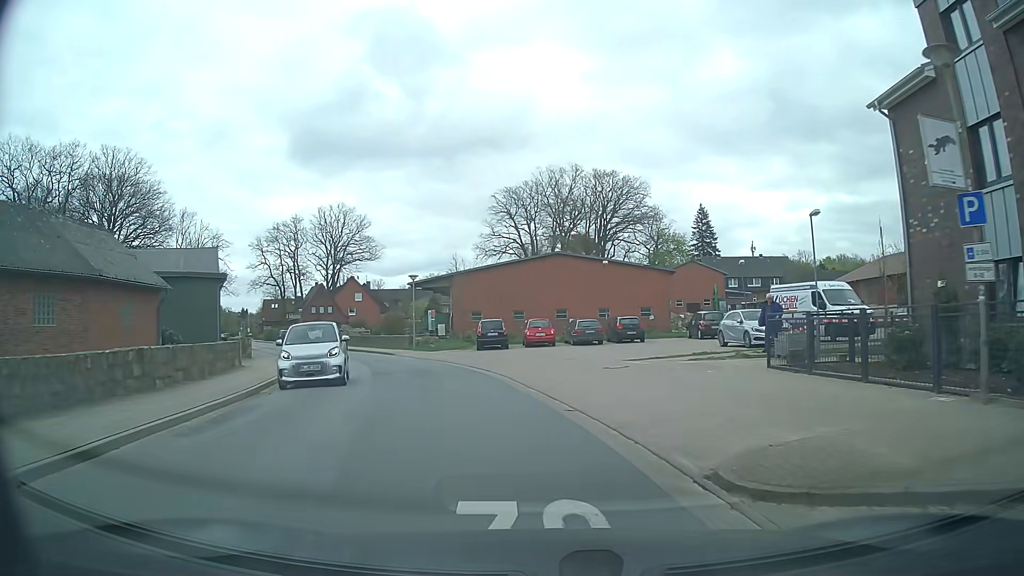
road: tertiary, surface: asphalt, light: Day
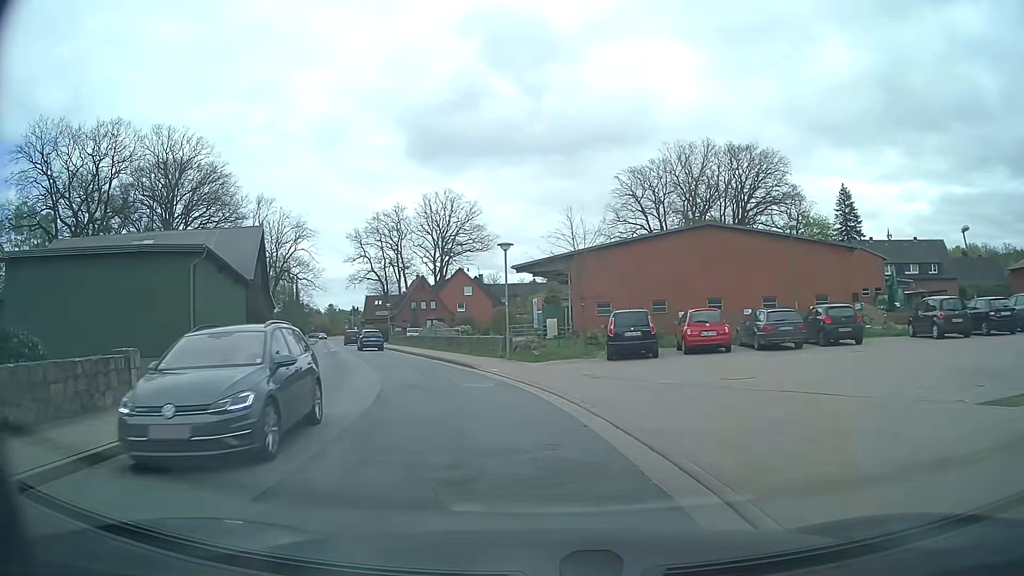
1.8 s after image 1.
(-1.2, +13.8) m; -11°
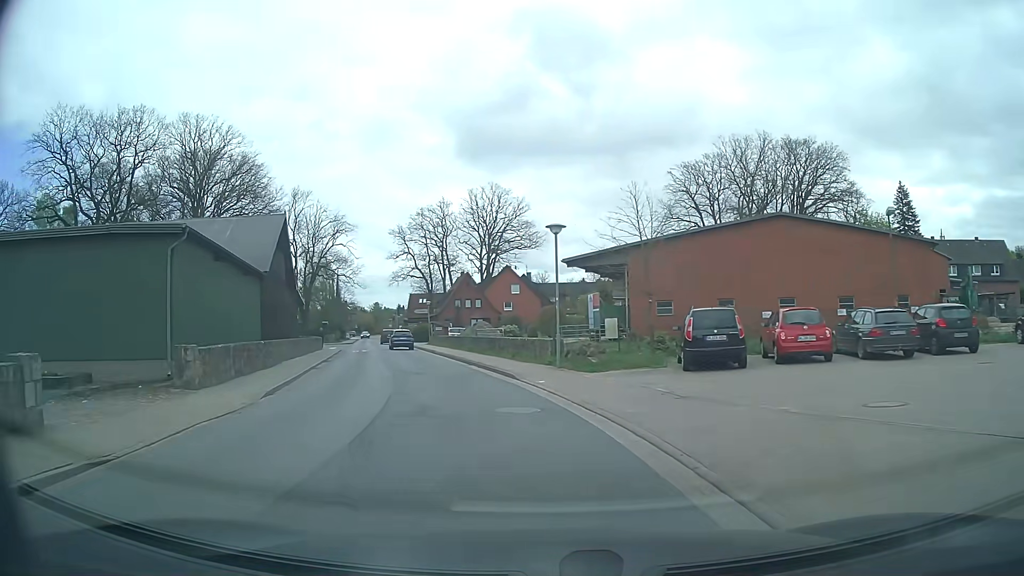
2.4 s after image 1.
(-0.2, +4.6) m; -4°
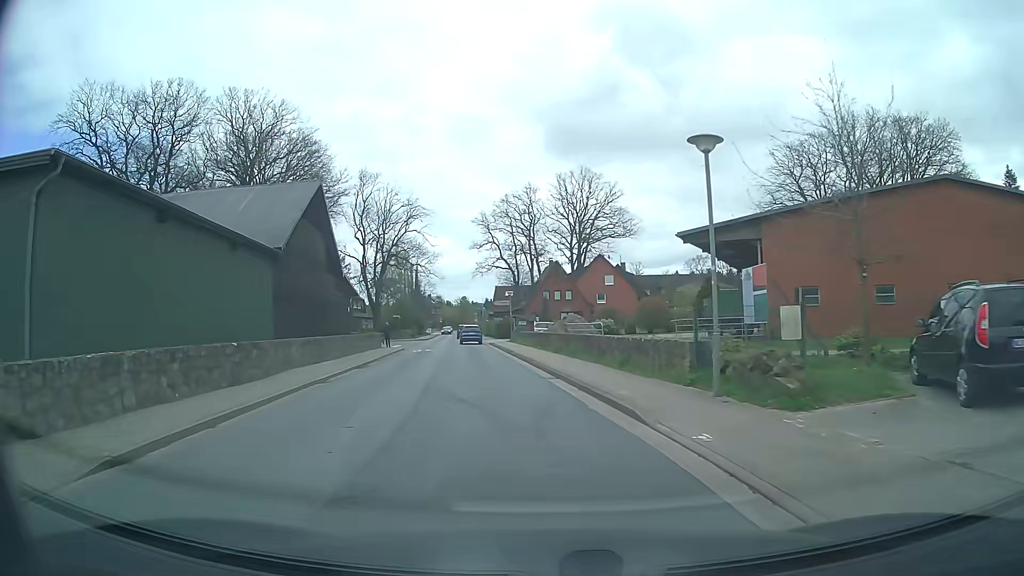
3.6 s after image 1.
(-0.6, +9.2) m; -7°
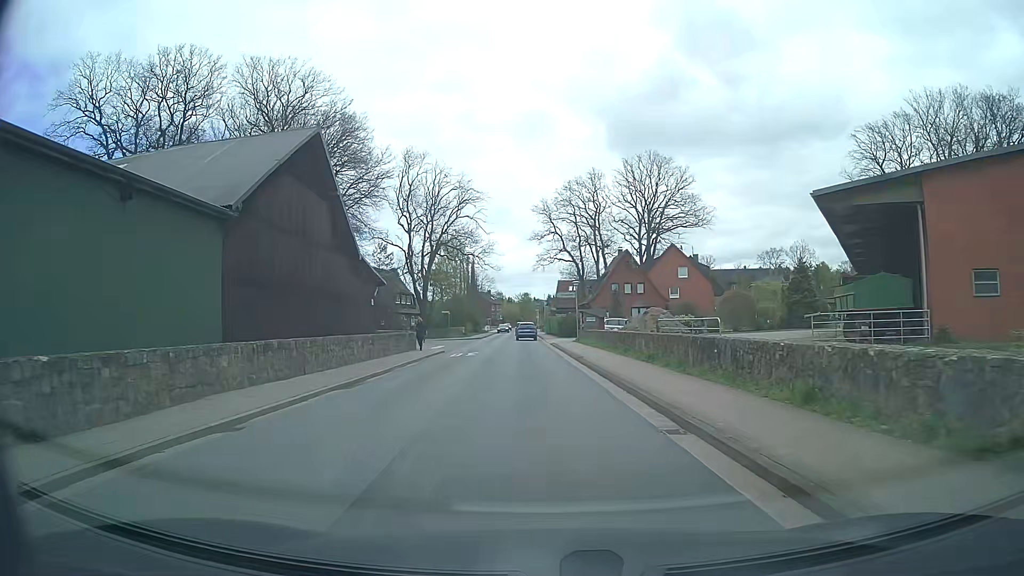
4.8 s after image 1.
(-0.5, +9.2) m; -5°
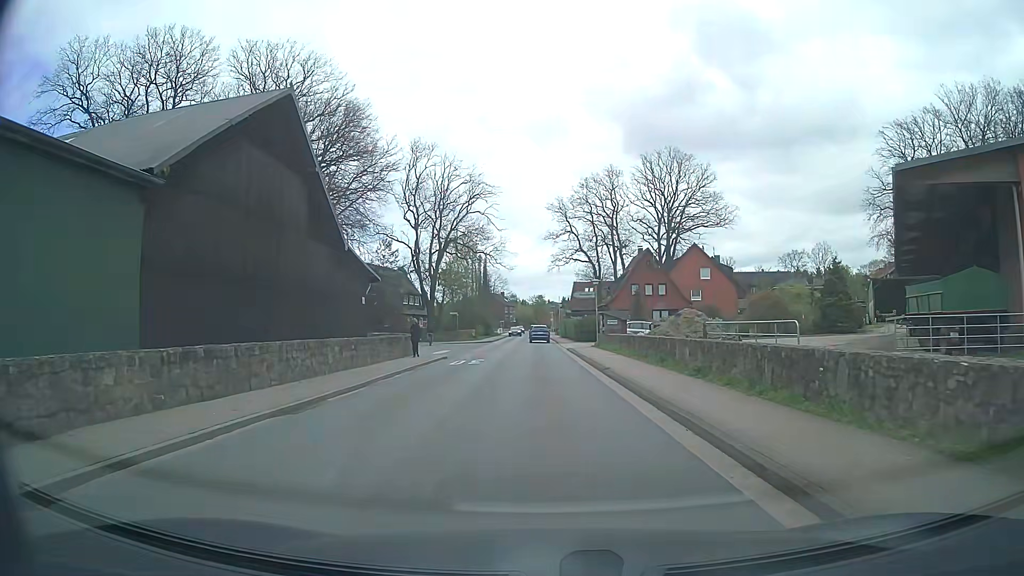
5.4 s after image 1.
(-0.1, +4.6) m; -1°
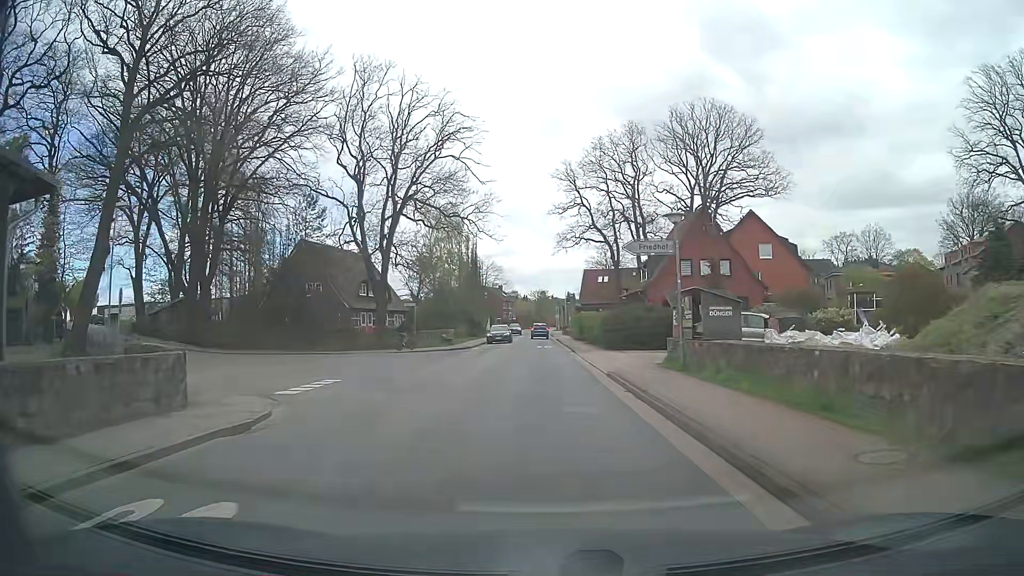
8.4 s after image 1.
(-0.1, +23.4) m; 0°
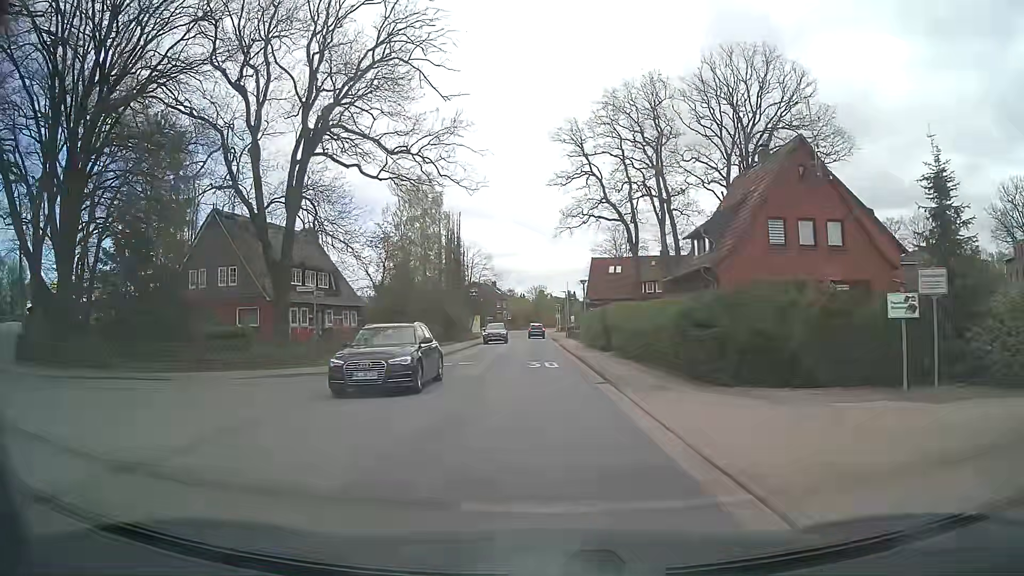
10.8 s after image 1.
(0.0, +18.7) m; 0°
(0, +10) (0, +20) (0, +30) (0, +40) (0, +50) (0, +60) (0, +70) (0, +80) (0, +90) (0, +100) m
